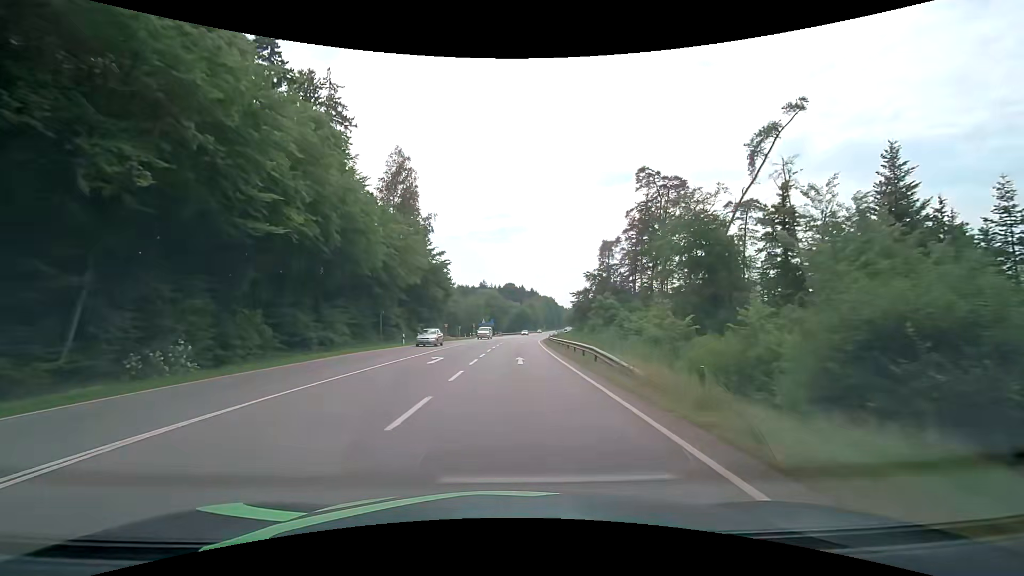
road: secondary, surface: asphalt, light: Day
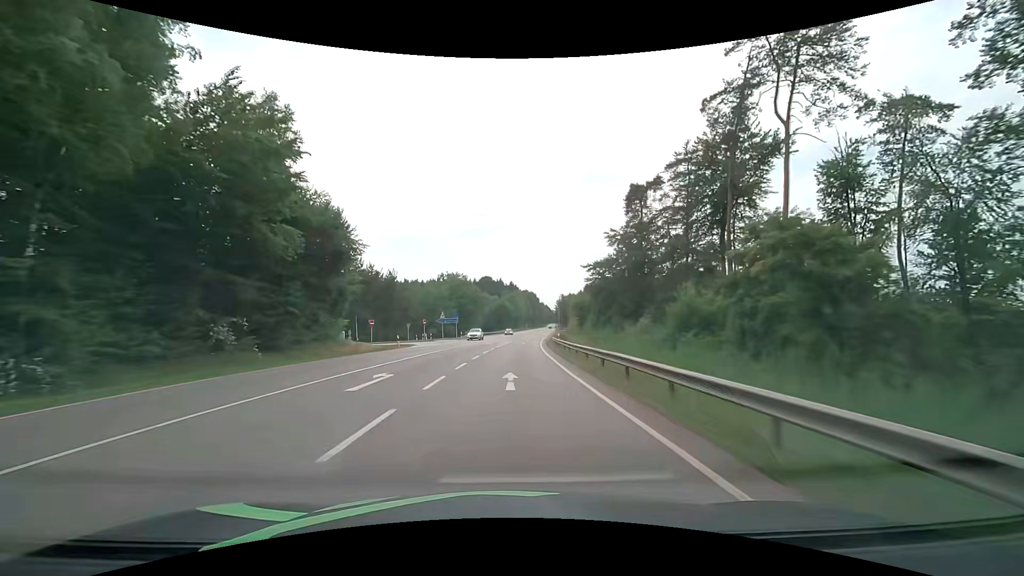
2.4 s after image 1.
(+0.9, +43.2) m; +2°
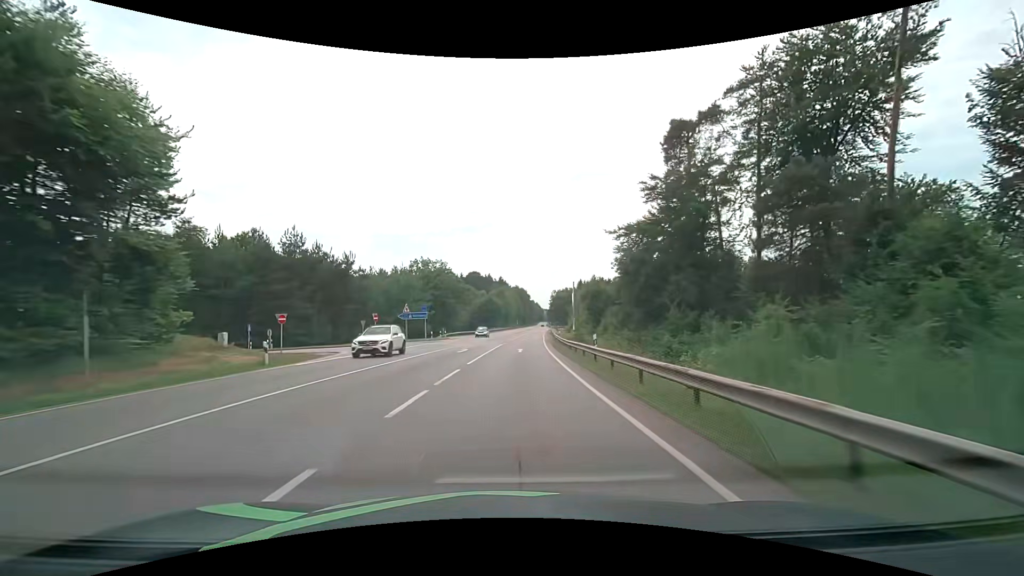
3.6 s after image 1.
(+0.3, +21.6) m; +1°
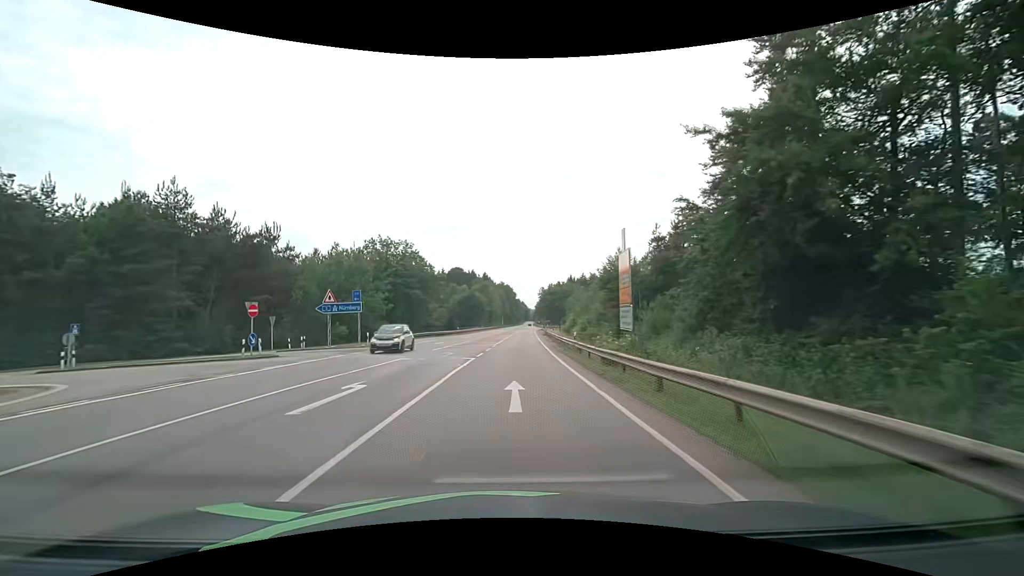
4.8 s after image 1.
(+0.4, +21.6) m; +2°
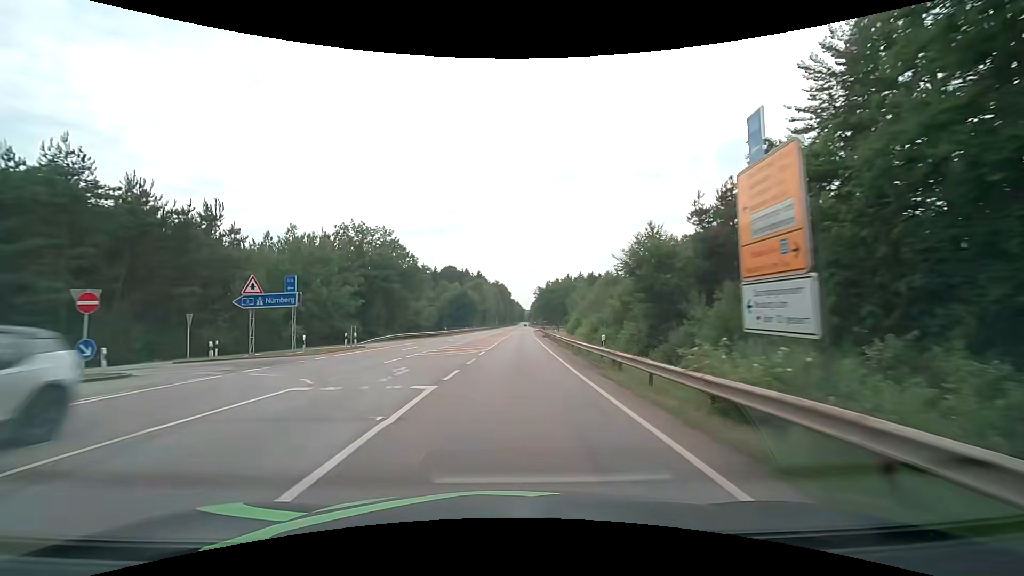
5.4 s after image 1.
(+0.1, +10.8) m; +1°
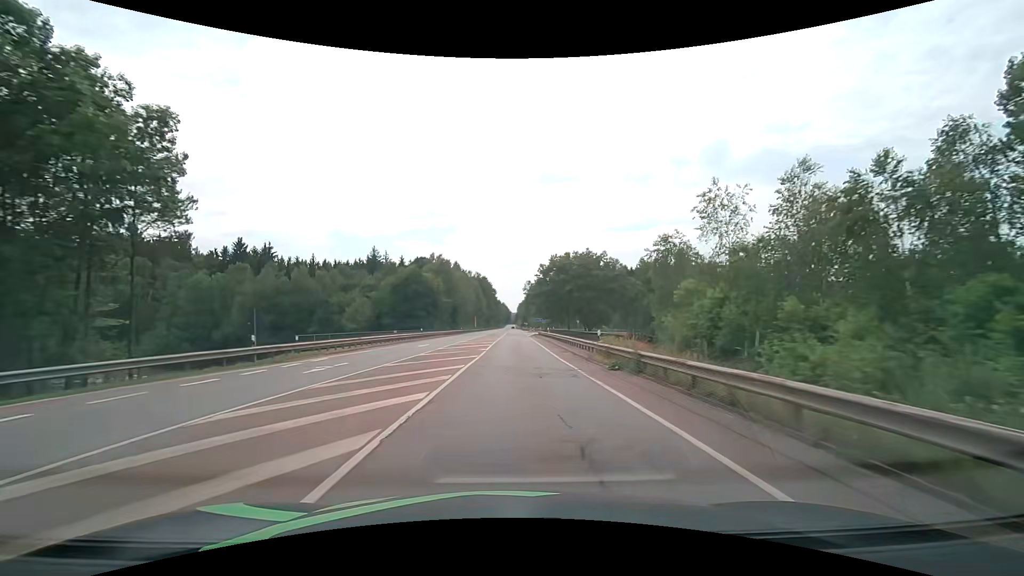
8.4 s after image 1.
(+1.1, +53.8) m; +2°
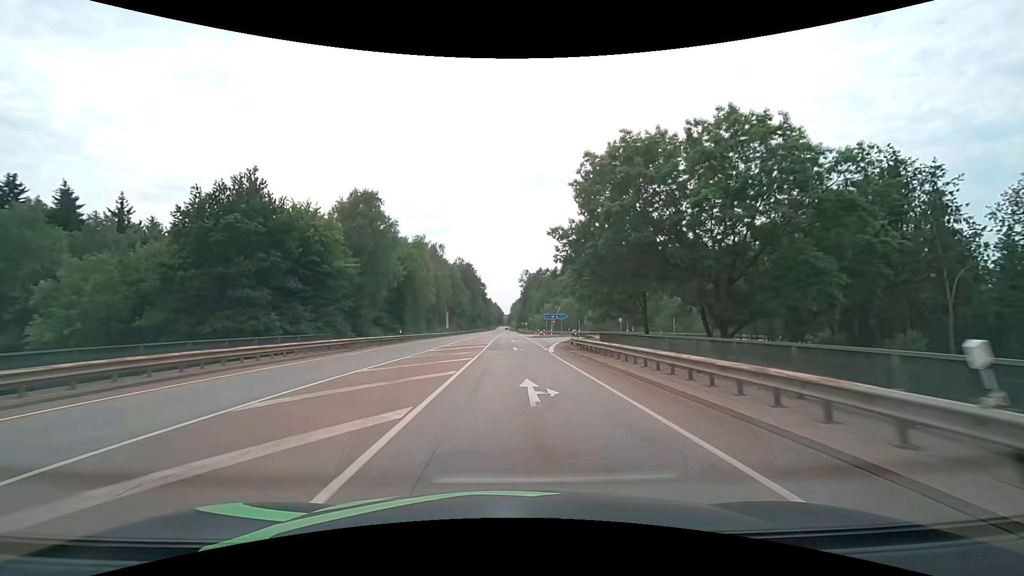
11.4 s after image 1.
(+0.3, +53.6) m; +1°
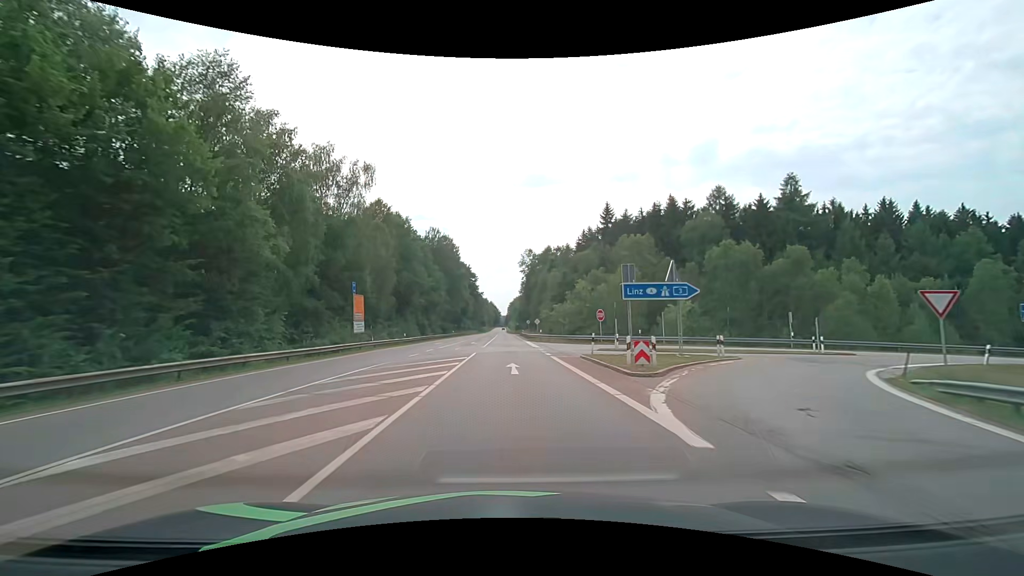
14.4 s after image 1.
(+0.2, +53.7) m; 0°
(0, +10) (0, +20) (0, +30) (0, +40) (0, +50) (0, +60) (0, +70) (0, +80) (-1, +90) (-1, +100) m
